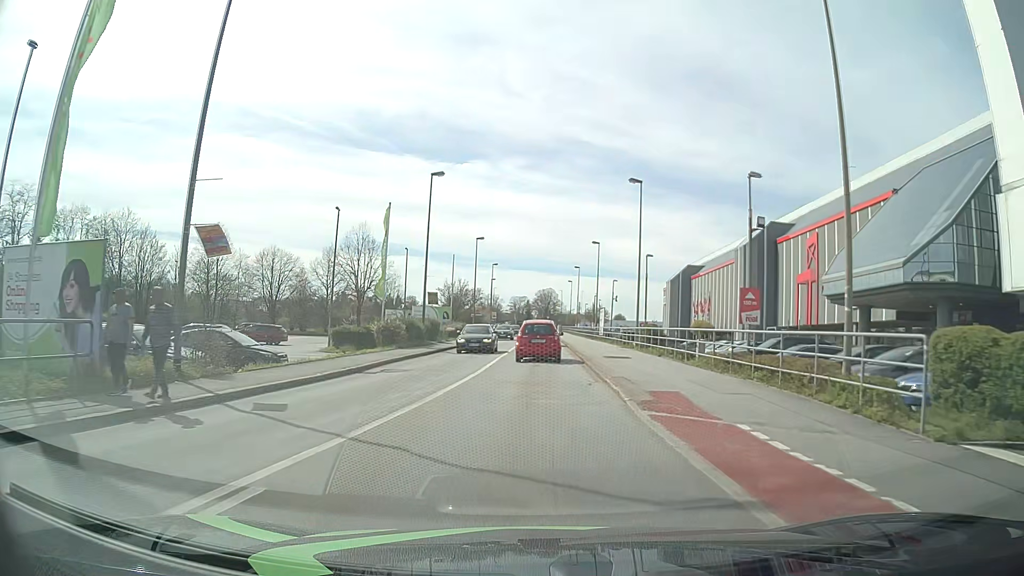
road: tertiary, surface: asphalt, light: Day
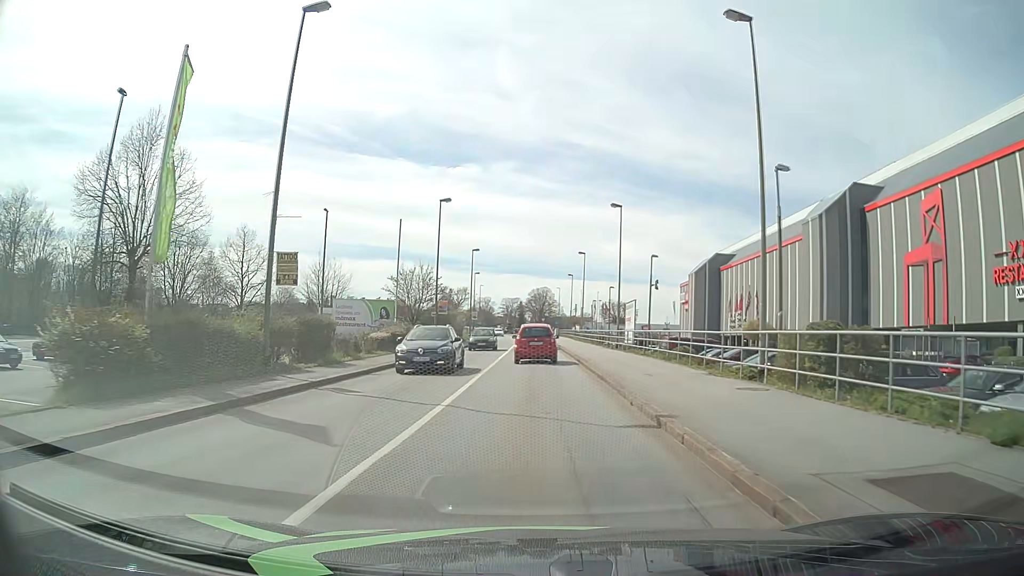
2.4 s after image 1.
(+0.2, +23.0) m; 0°
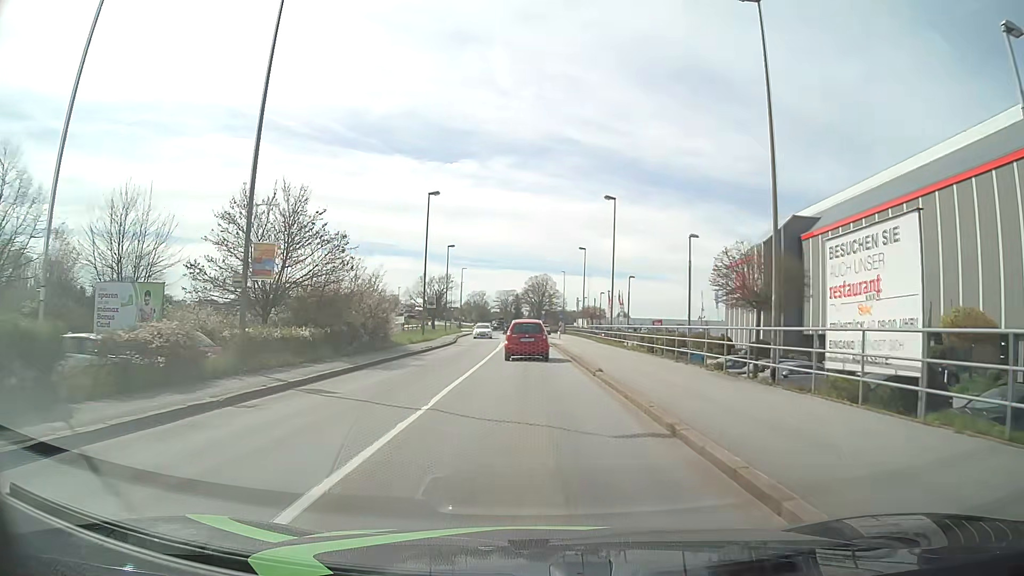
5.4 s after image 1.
(+0.2, +31.1) m; 0°
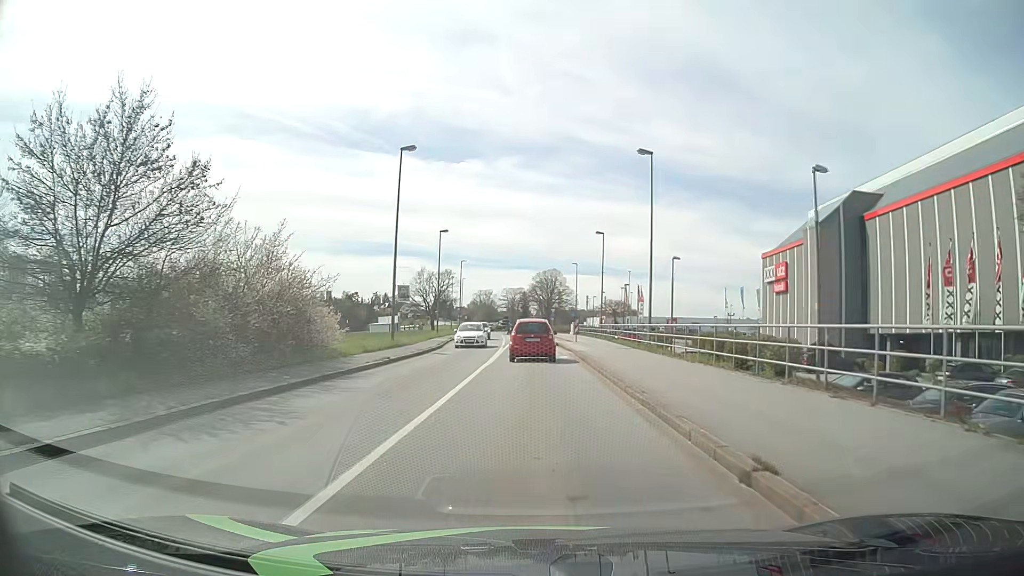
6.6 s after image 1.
(-0.1, +12.3) m; -1°
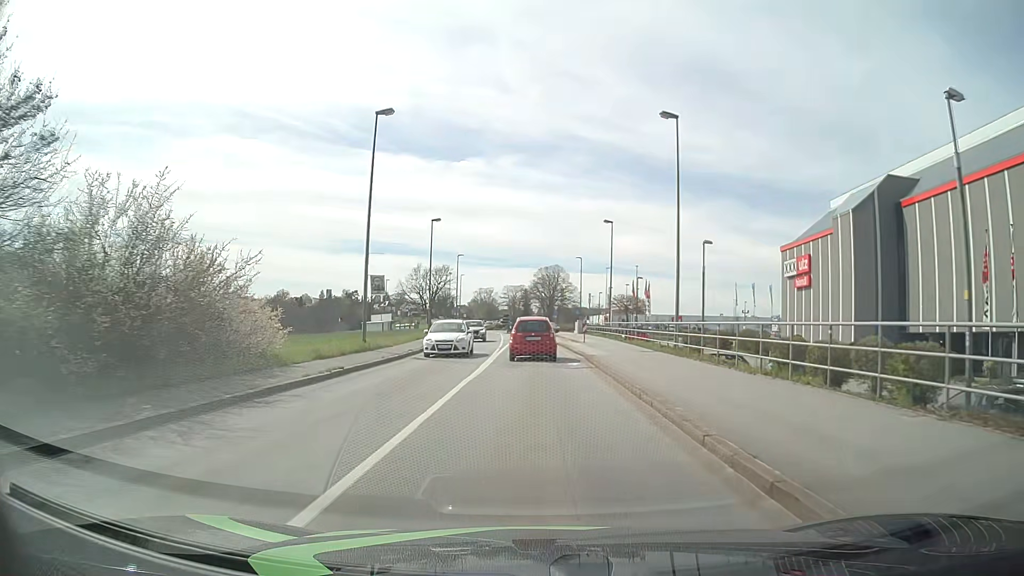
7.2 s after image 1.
(0.0, +6.0) m; 0°
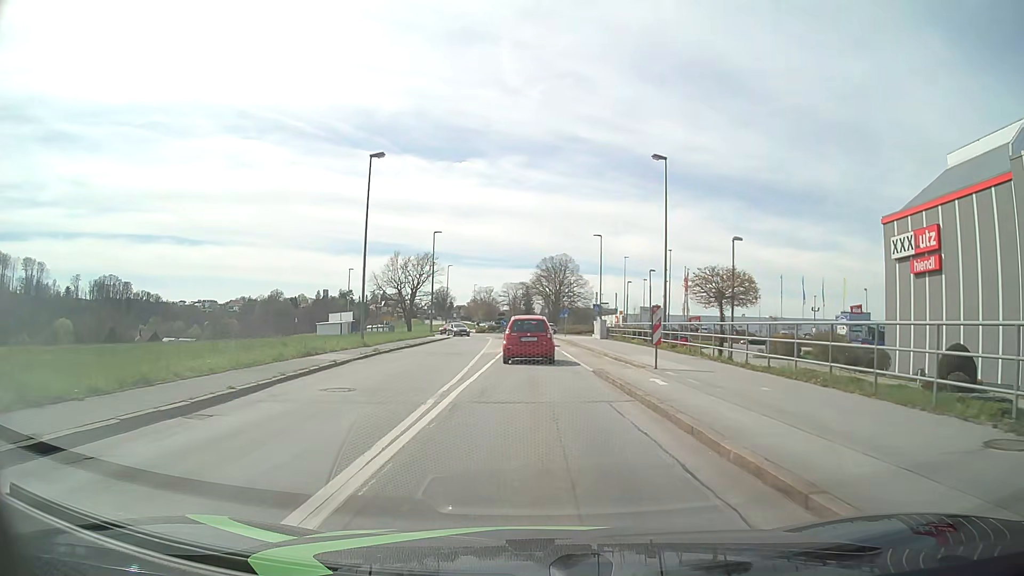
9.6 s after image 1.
(-0.1, +23.2) m; 0°
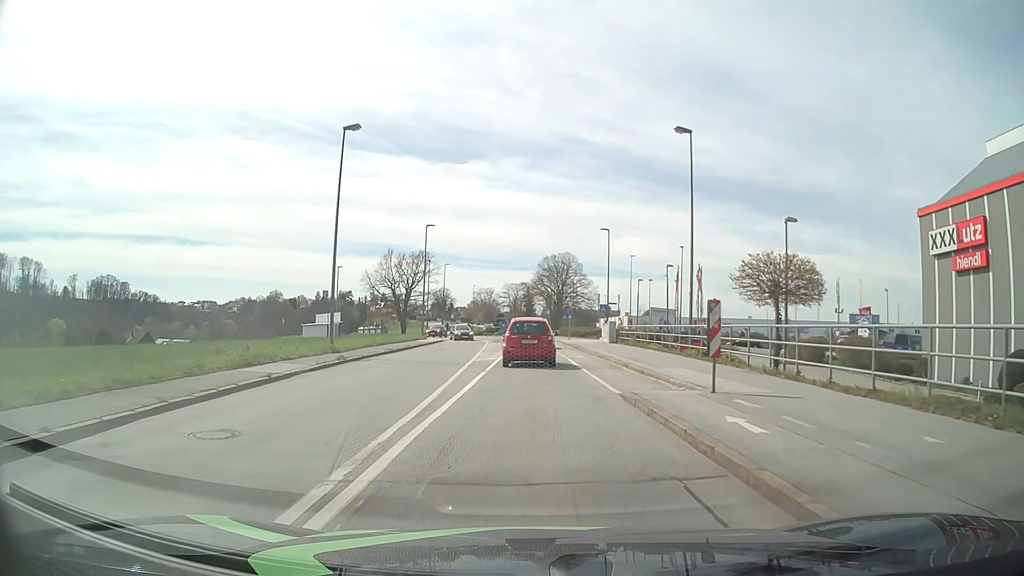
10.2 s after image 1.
(0.0, +5.5) m; 0°
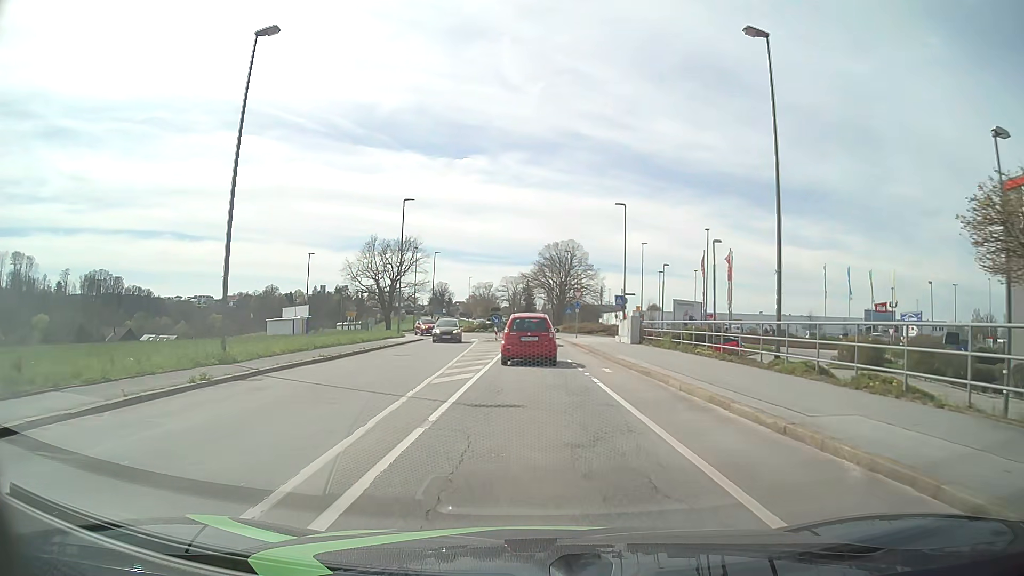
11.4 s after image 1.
(0.0, +10.6) m; 0°
(0, +10) (0, +20) (0, +30) (0, +40) (+1, +50) (+2, +60) (+5, +69) (+2, +79) (-1, +88) (-2, +98) m
